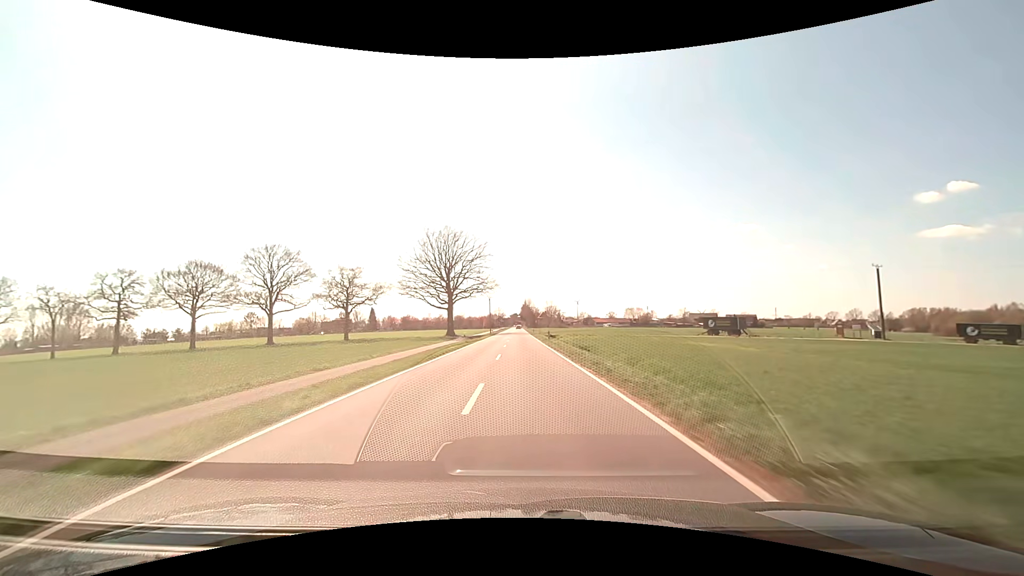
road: secondary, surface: asphalt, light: Day
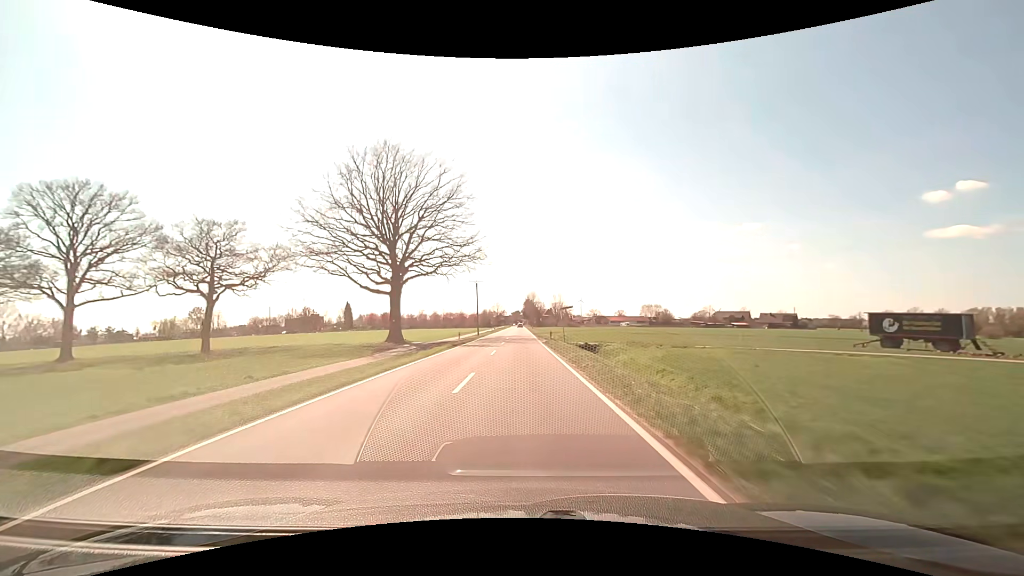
(-0.3, +46.2) m; 0°
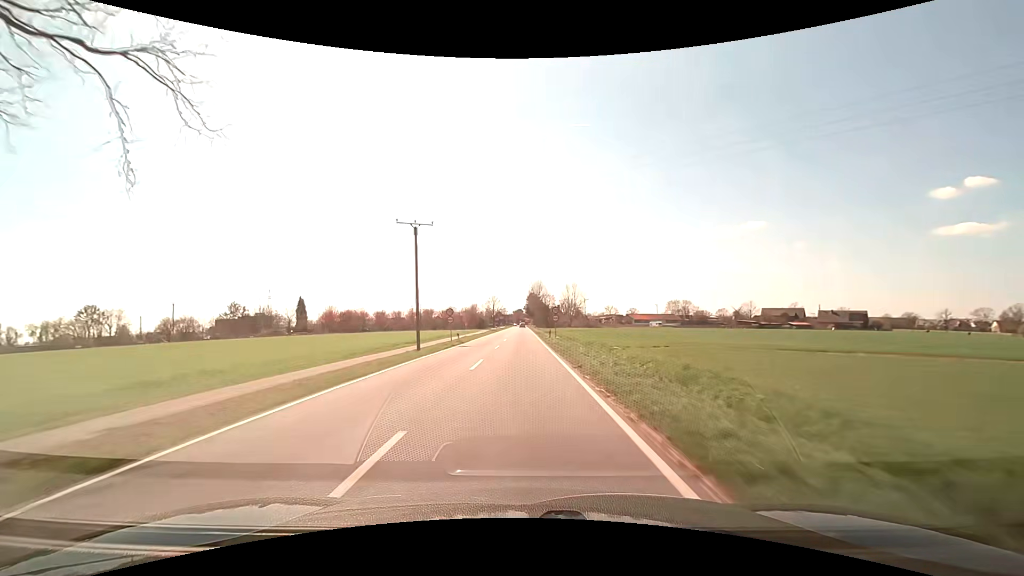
(-0.2, +55.8) m; 0°
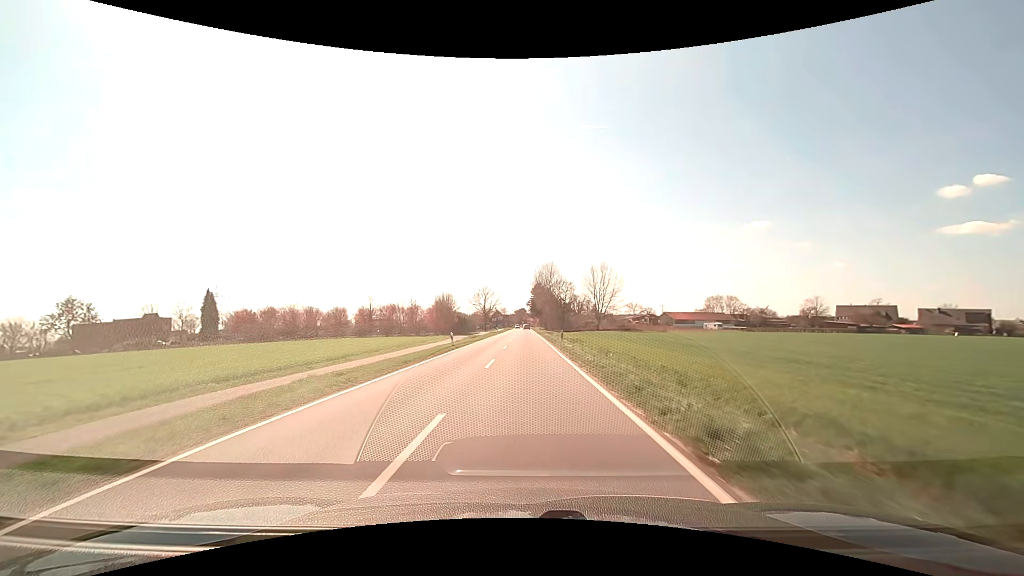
(-0.2, +59.0) m; 0°
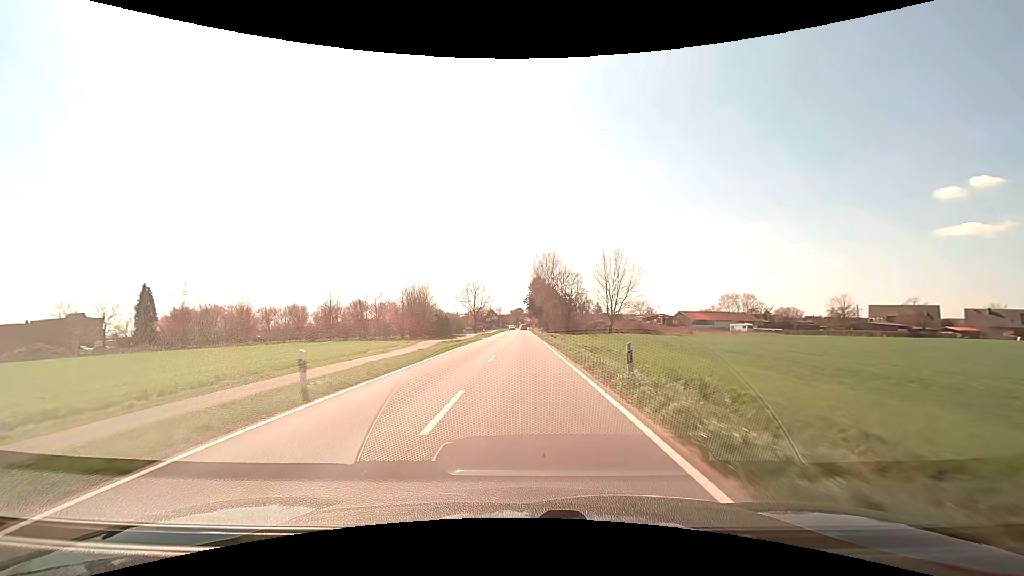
(0.0, +21.6) m; 0°
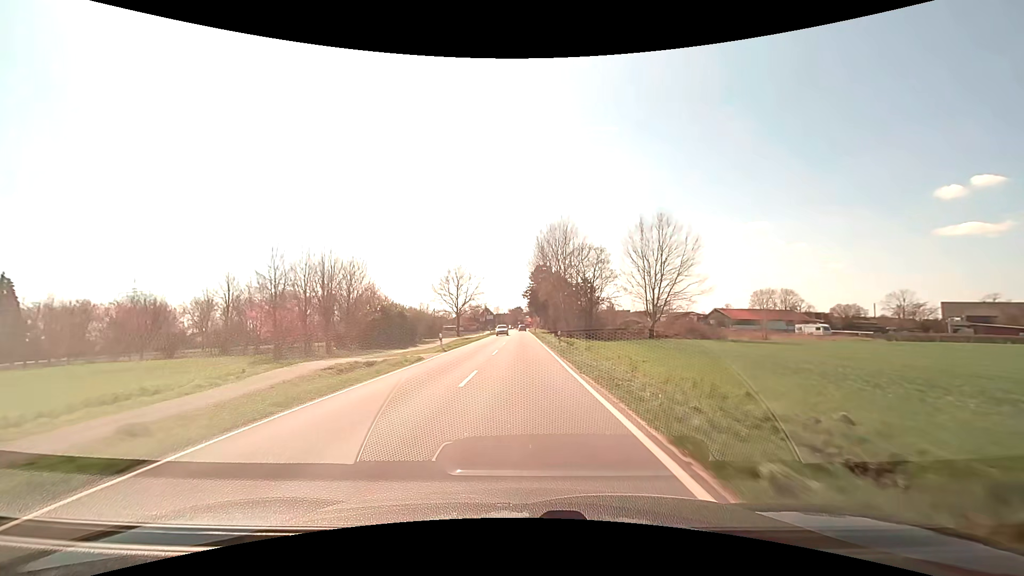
(+0.1, +31.4) m; 0°
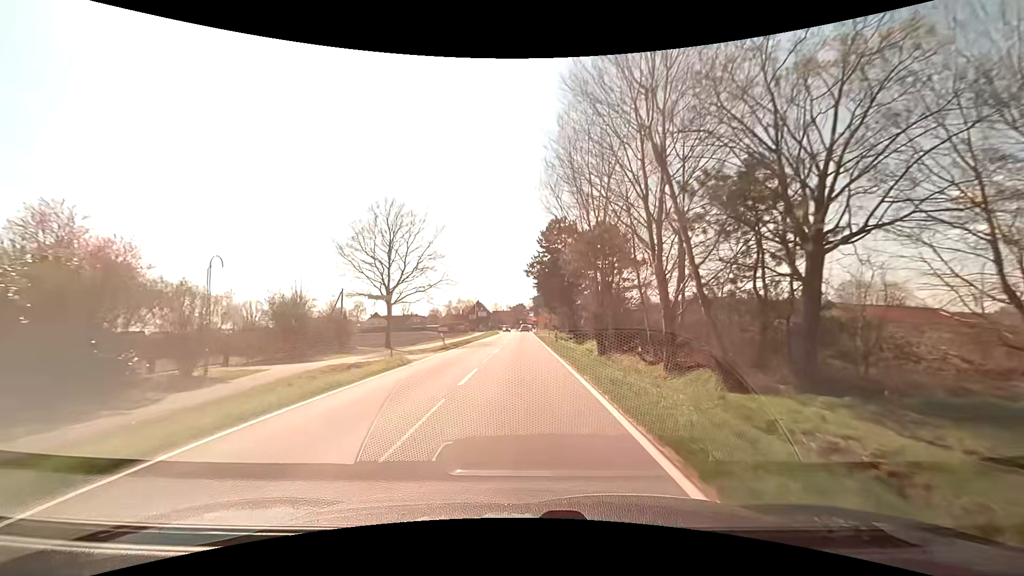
(-0.2, +48.6) m; 0°
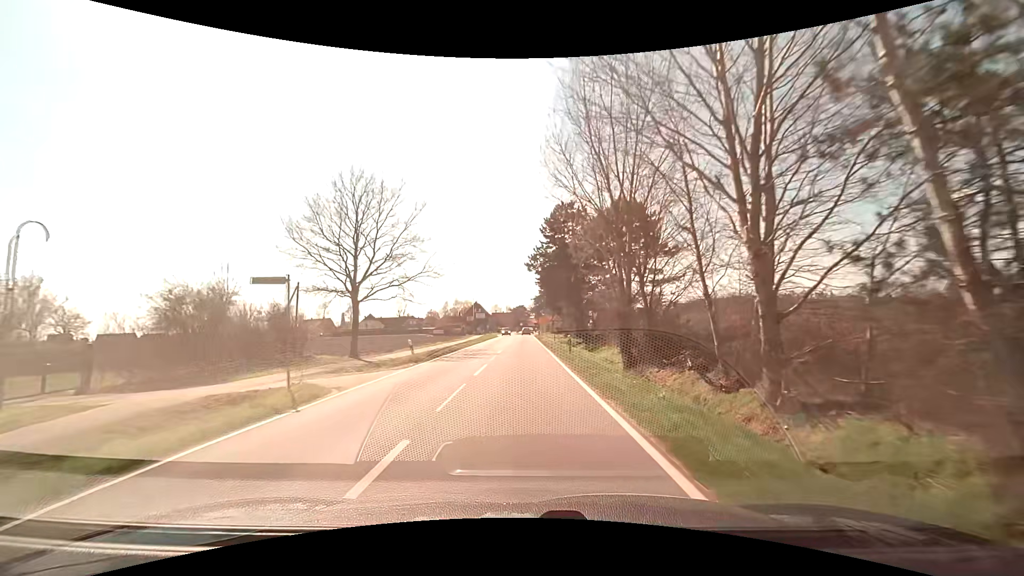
(0.0, +9.0) m; 0°
(0, +10) (0, +20) (0, +30) (0, +40) (0, +50) (0, +60) (0, +70) (0, +80) (0, +90) (+1, +100) m
